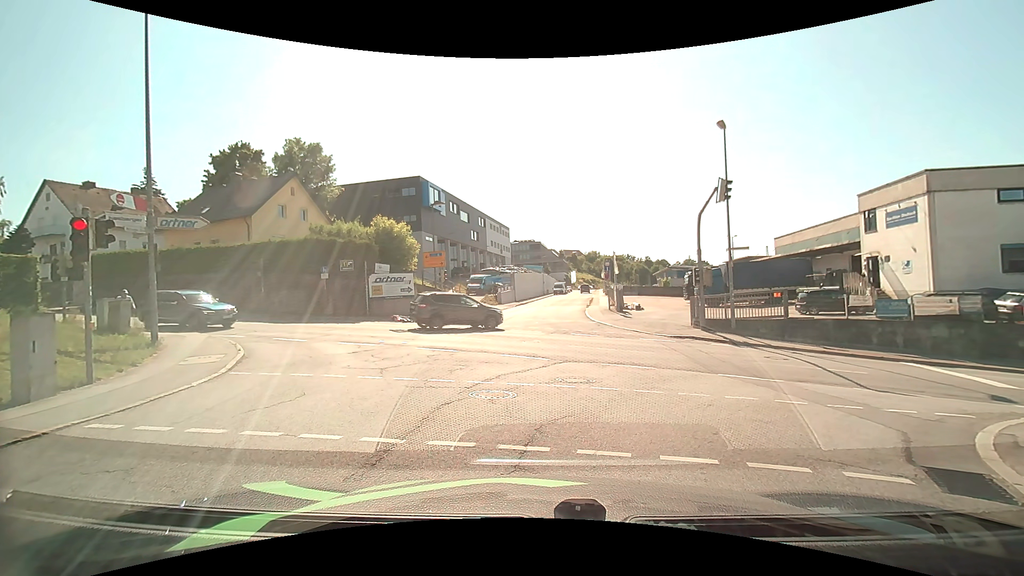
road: residential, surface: asphalt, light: Day
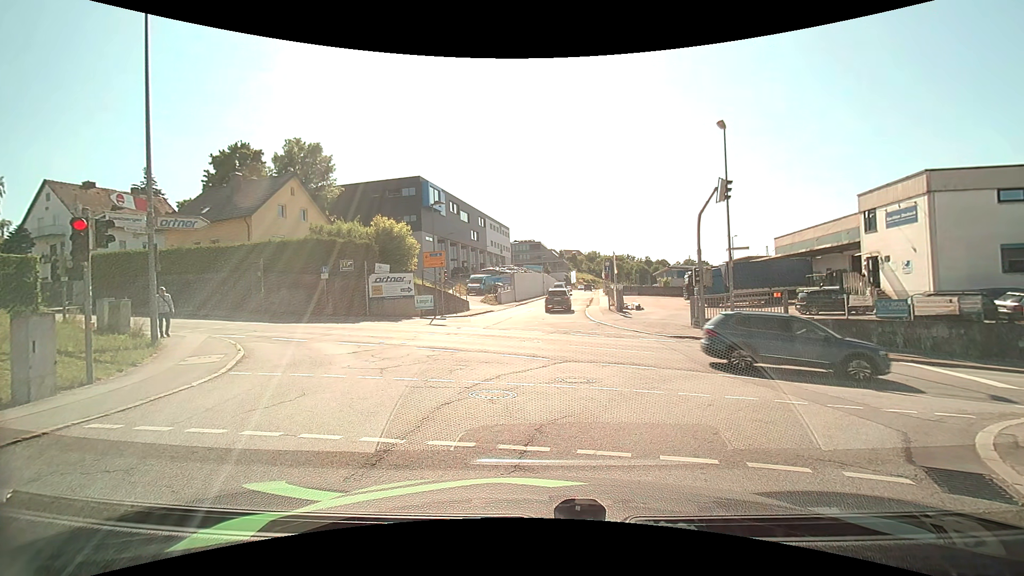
(0.0, 0.0) m; 0°
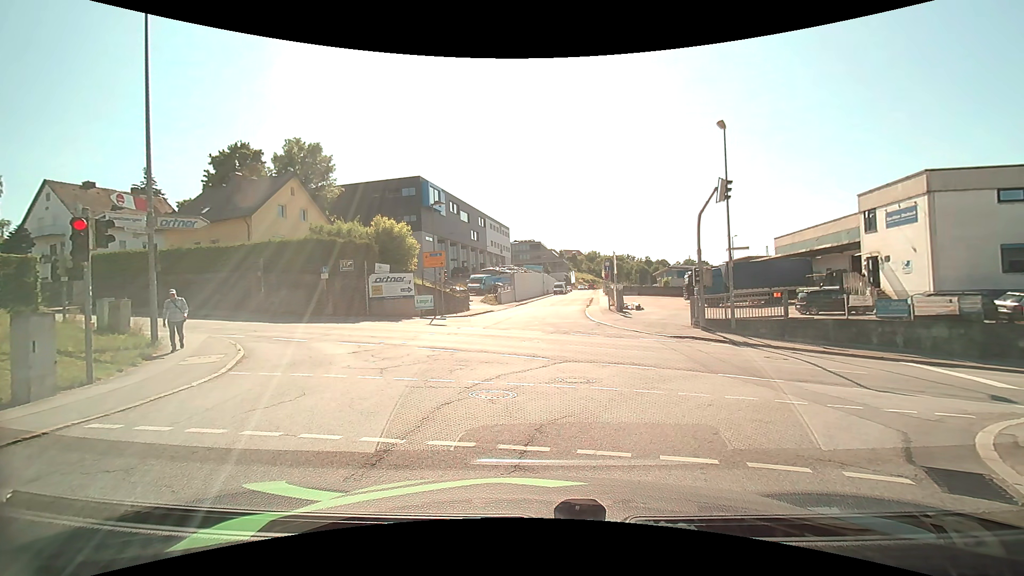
(0.0, 0.0) m; 0°
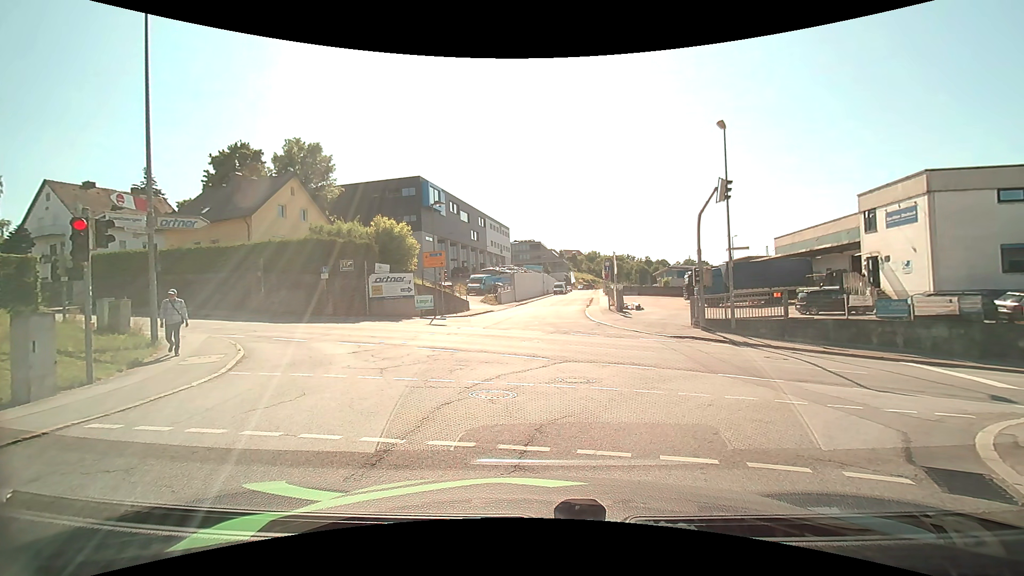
(0.0, 0.0) m; 0°
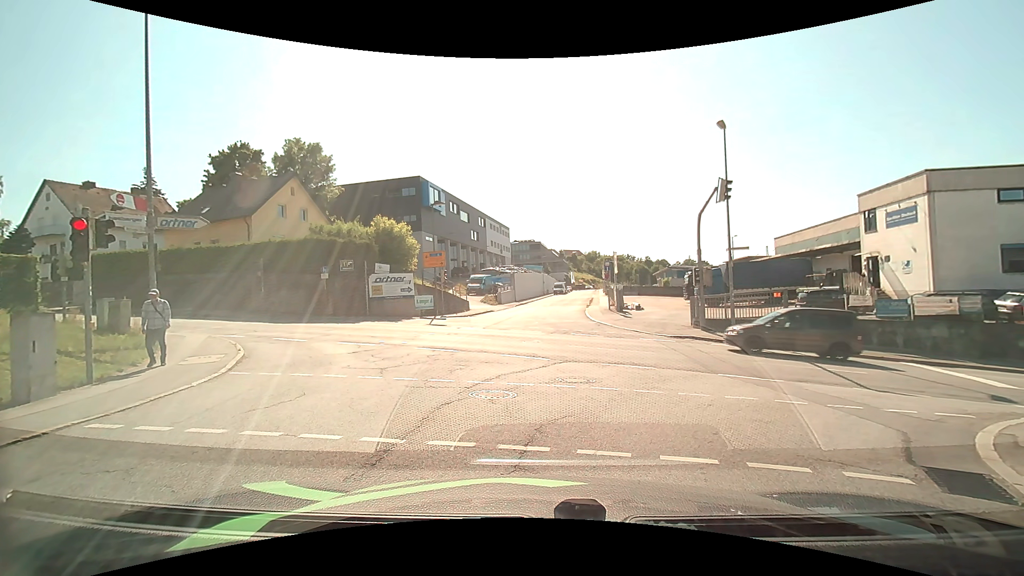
(0.0, 0.0) m; 0°
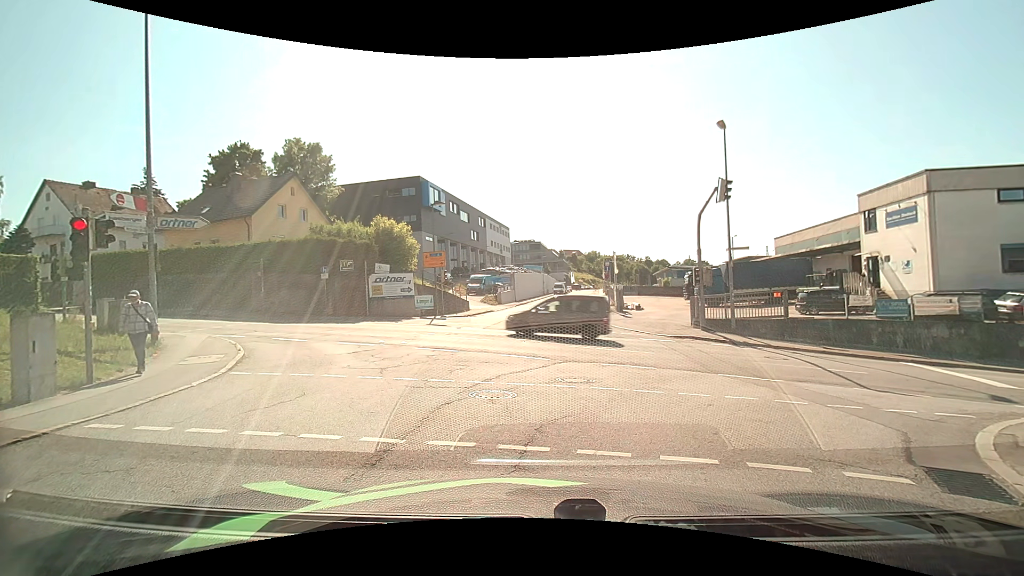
(0.0, 0.0) m; 0°
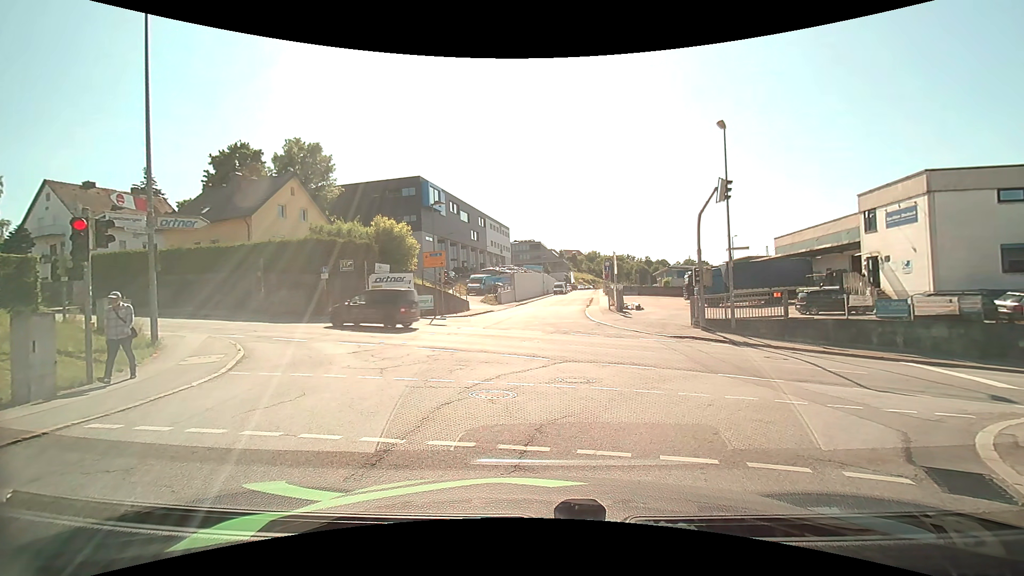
(0.0, 0.0) m; 0°
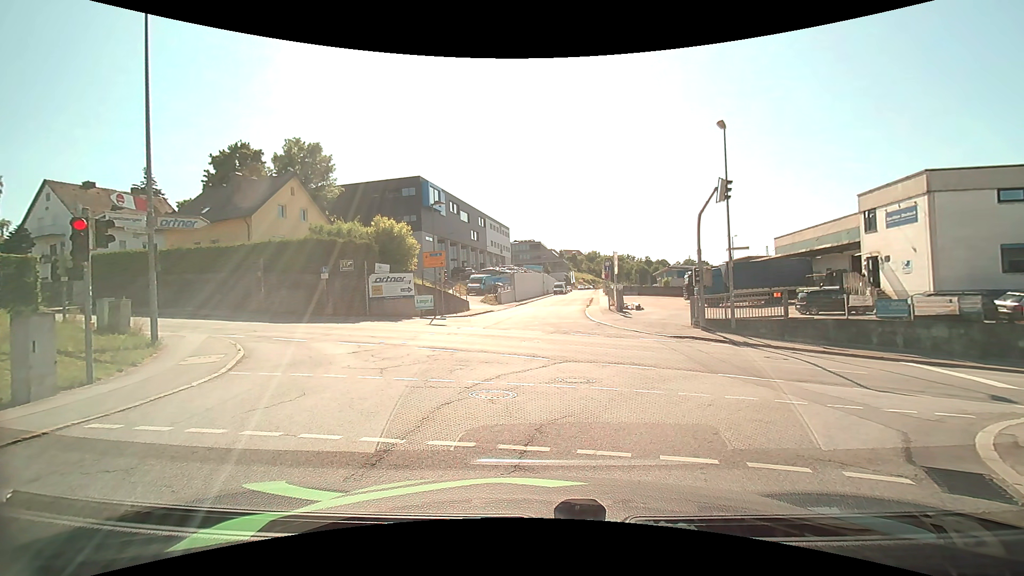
(0.0, 0.0) m; 0°
(0, +10) (-3, +19) (-11, +26) (-20, +29) (-30, +32) (-39, +34) (-49, +37) (-59, +40) (-68, +43) (-78, +46) m
